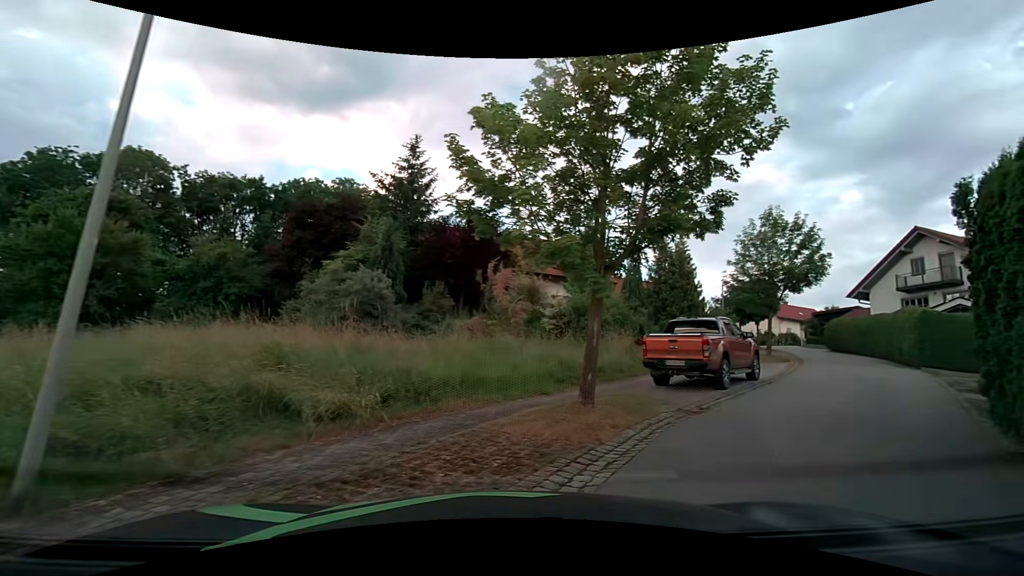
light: Day
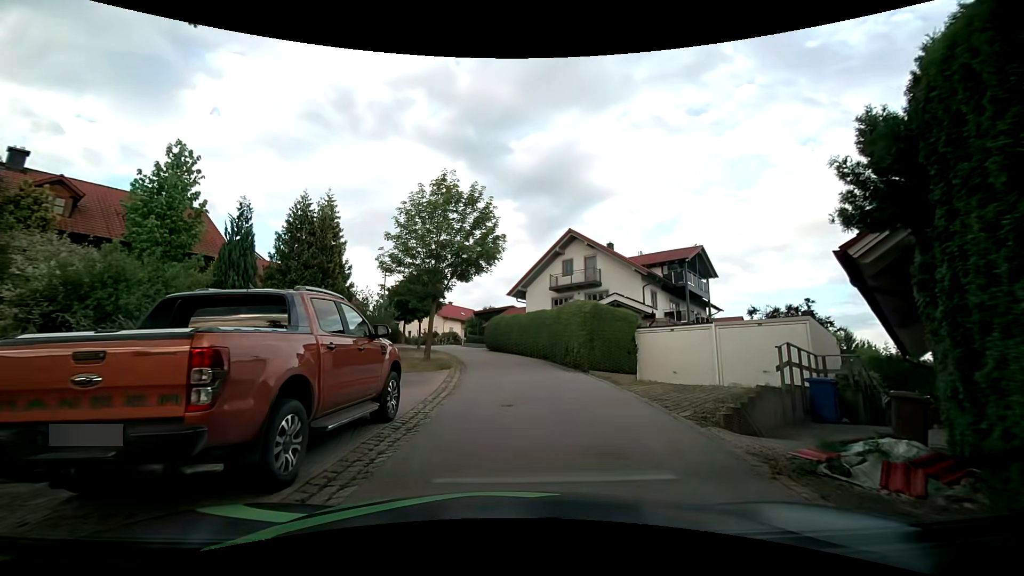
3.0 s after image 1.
(+3.6, +8.3) m; +37°
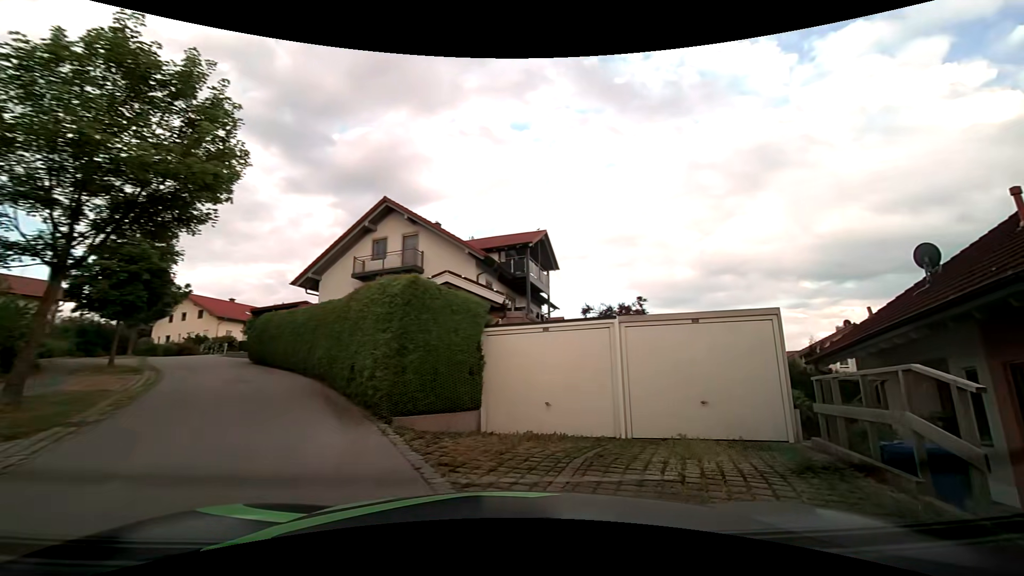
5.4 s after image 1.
(+1.1, +9.0) m; +23°
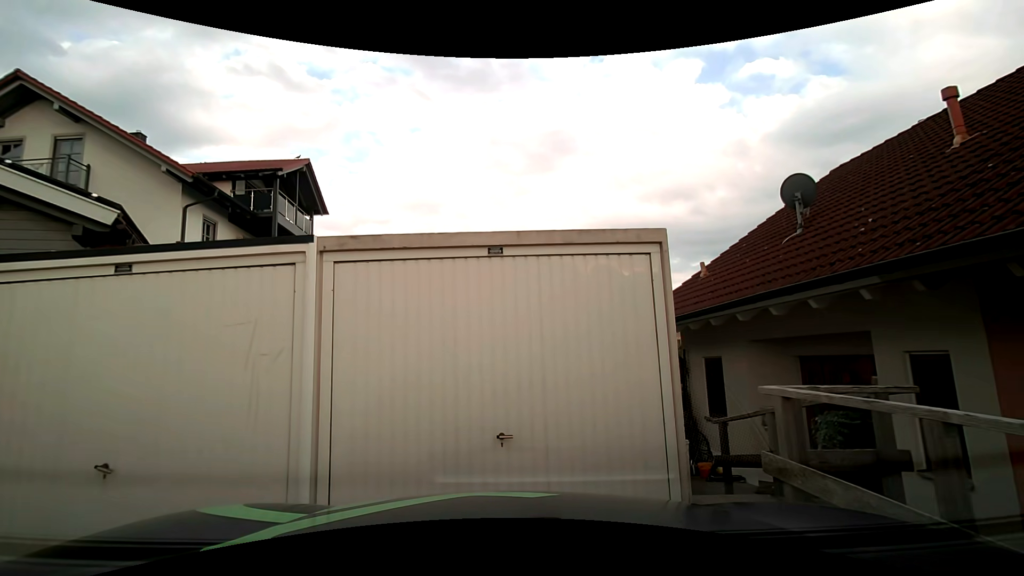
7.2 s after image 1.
(+1.1, +5.7) m; +21°
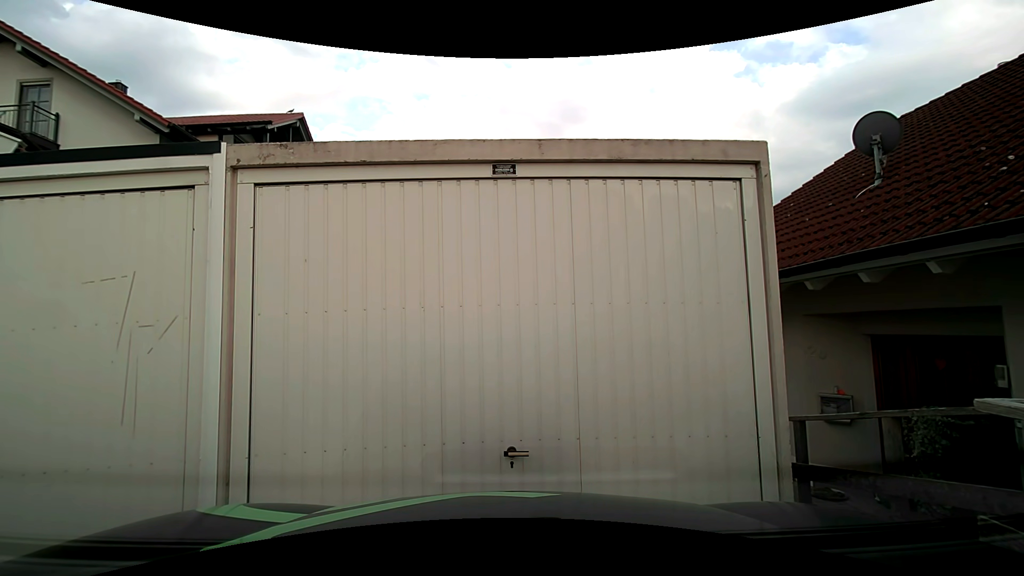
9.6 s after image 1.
(0.0, +1.3) m; -1°
